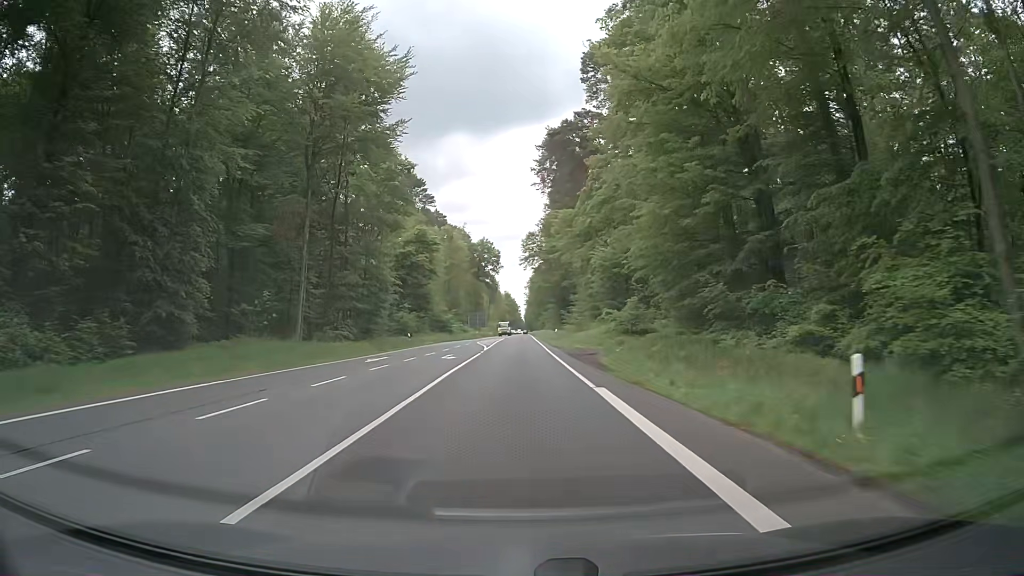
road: primary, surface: asphalt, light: Day
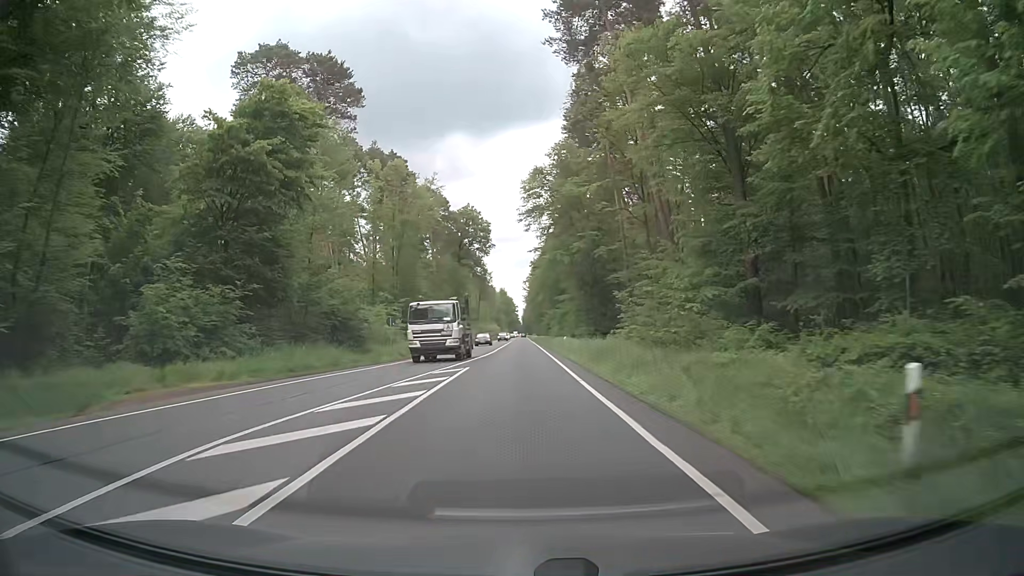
(+0.1, +53.7) m; 0°
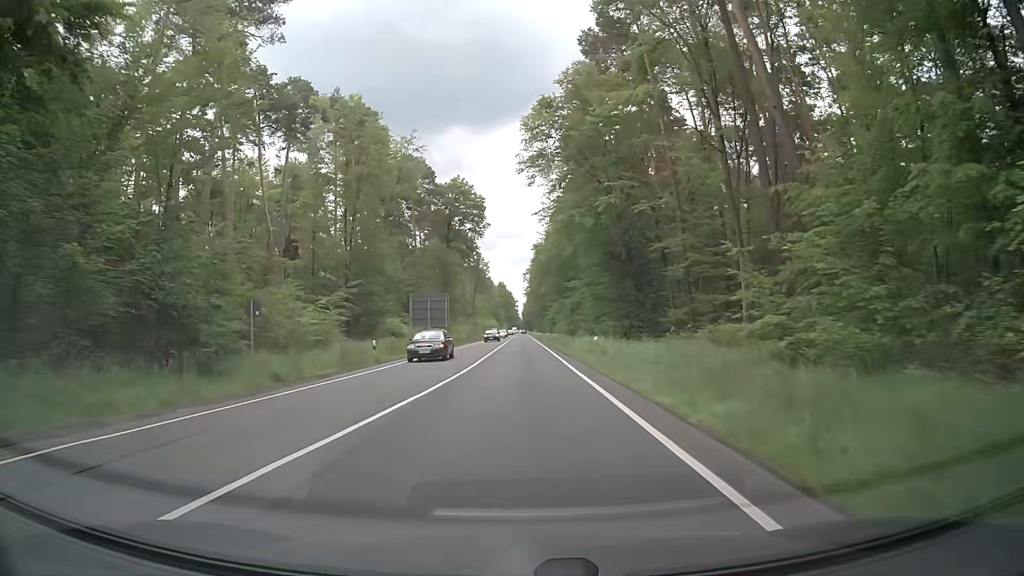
(-0.1, +21.8) m; -1°
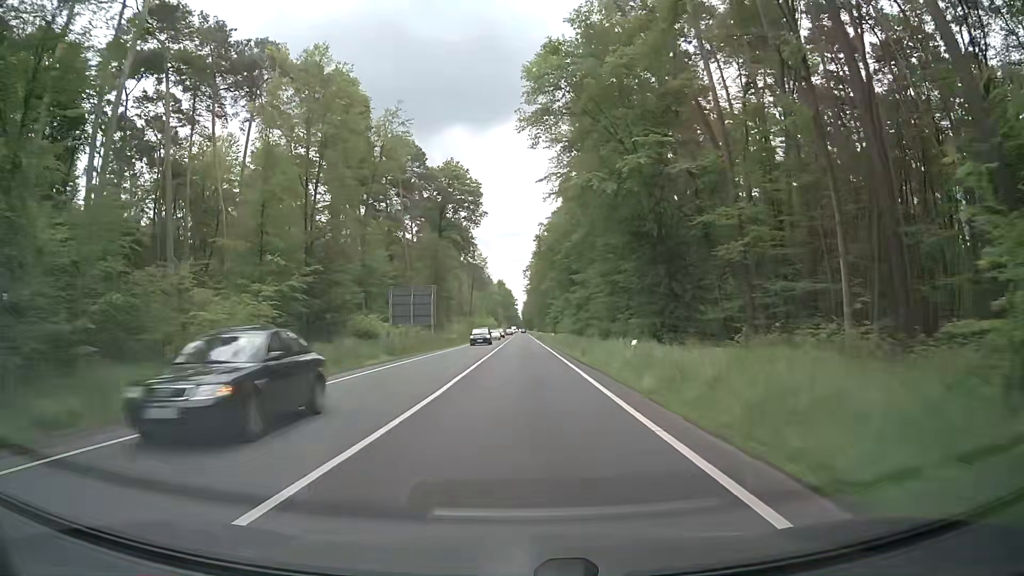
(0.0, +11.0) m; 0°
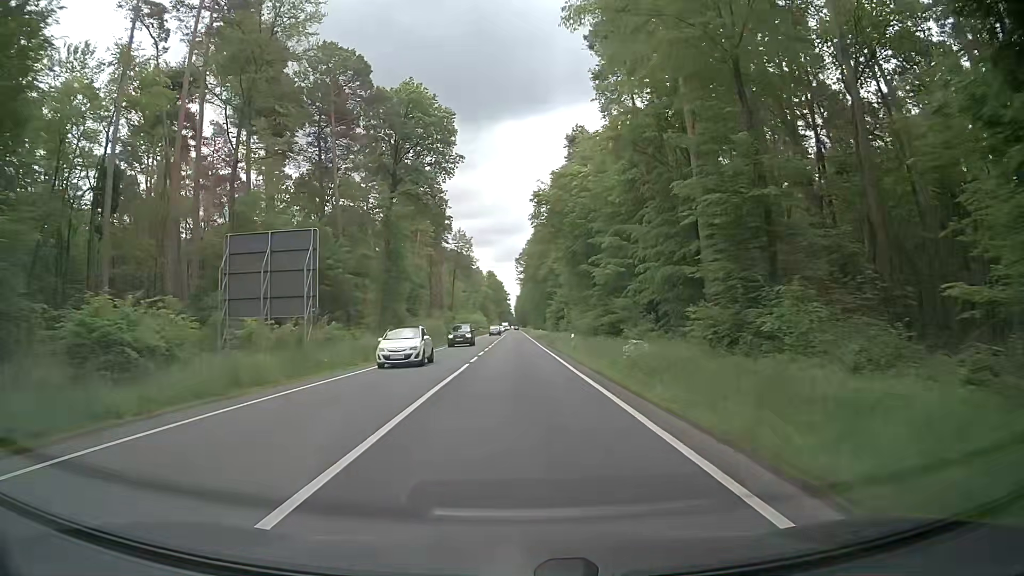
(+0.3, +33.1) m; +1°
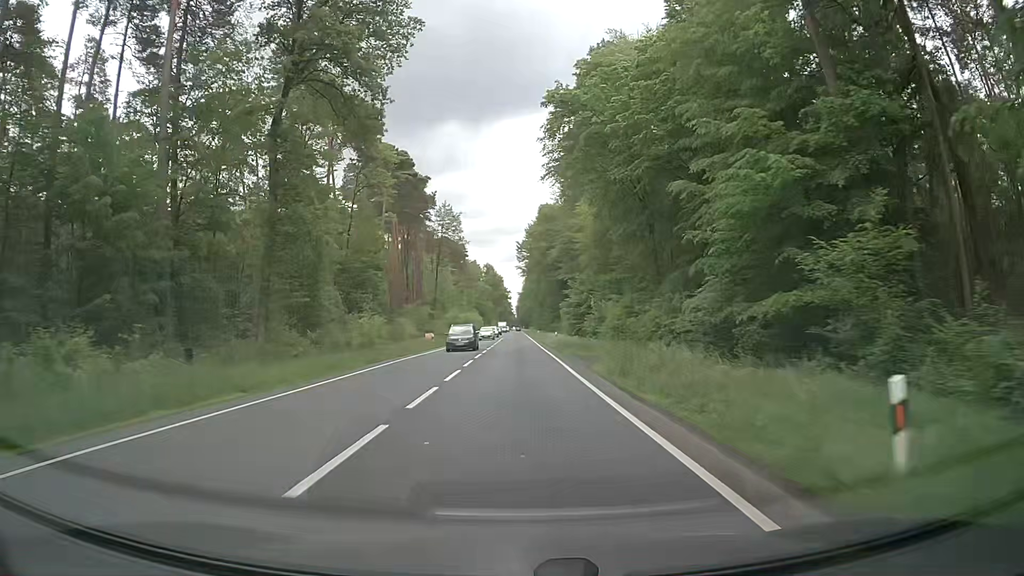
(0.0, +33.3) m; 0°
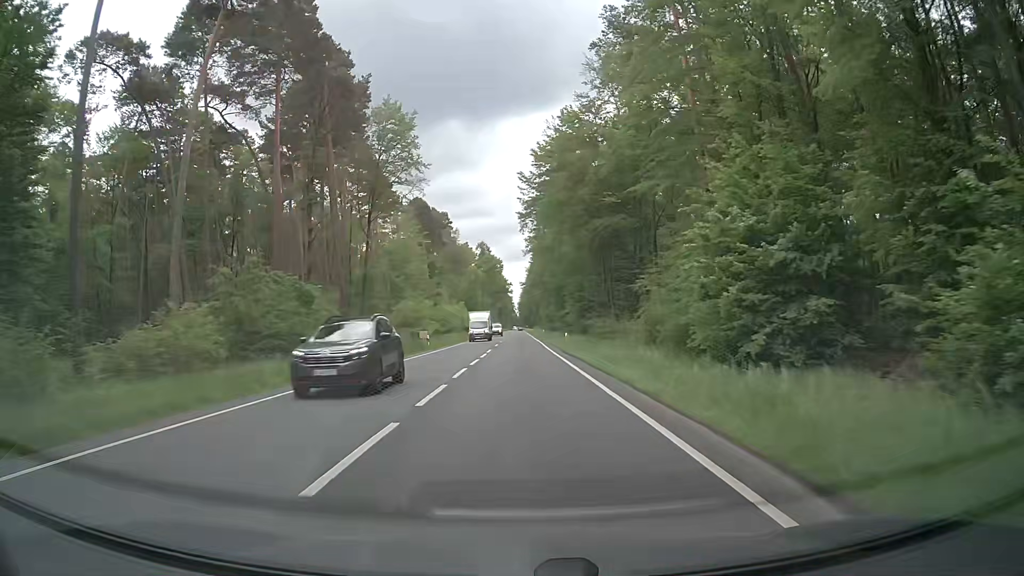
(-0.3, +55.5) m; -1°
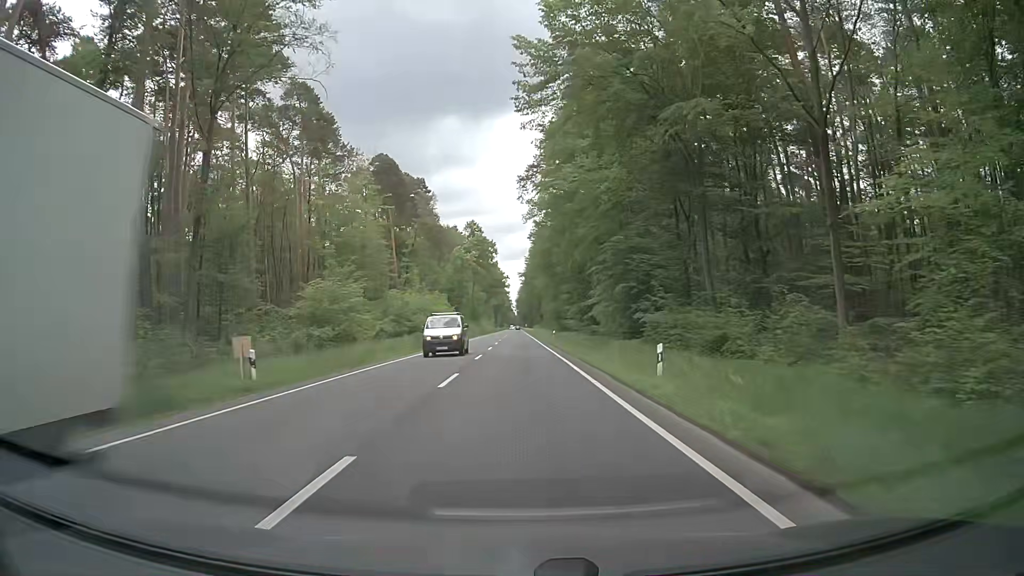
(+0.4, +33.3) m; +1°
(0, +10) (0, +20) (0, +30) (0, +40) (0, +50) (0, +60) (0, +70) (0, +80) (0, +90) (0, +100) m
